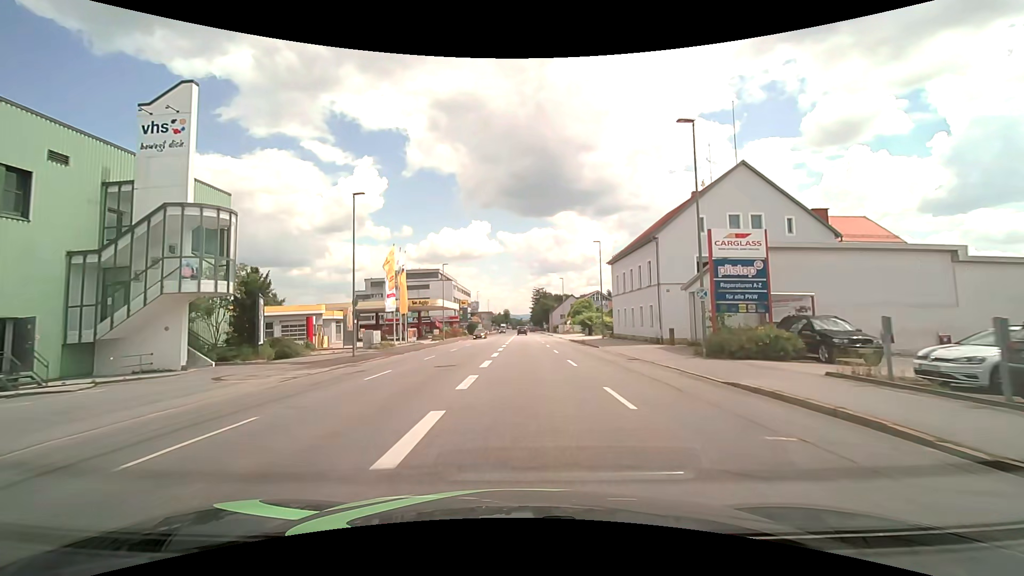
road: tertiary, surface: asphalt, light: Day
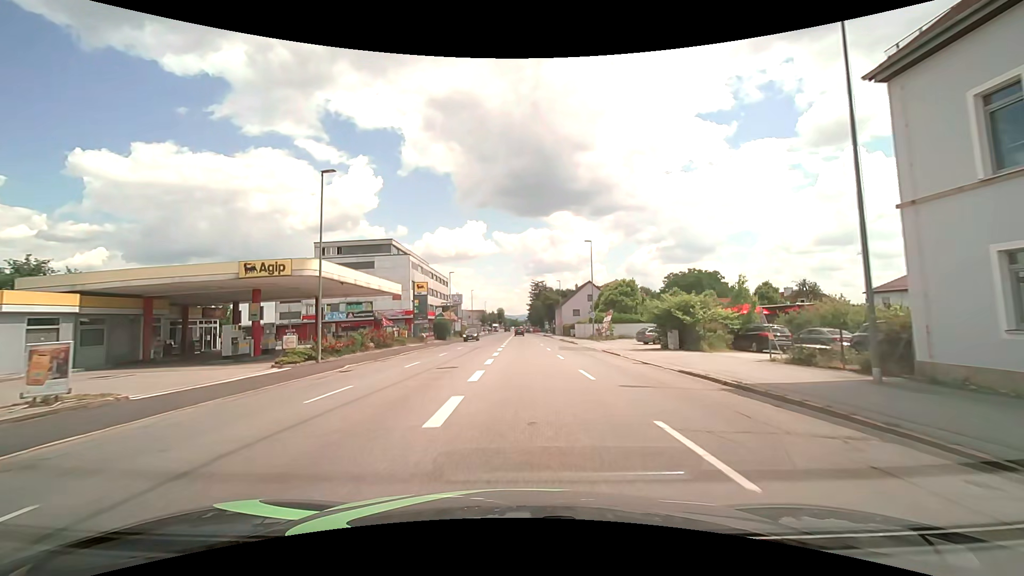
(+0.3, +40.2) m; +1°
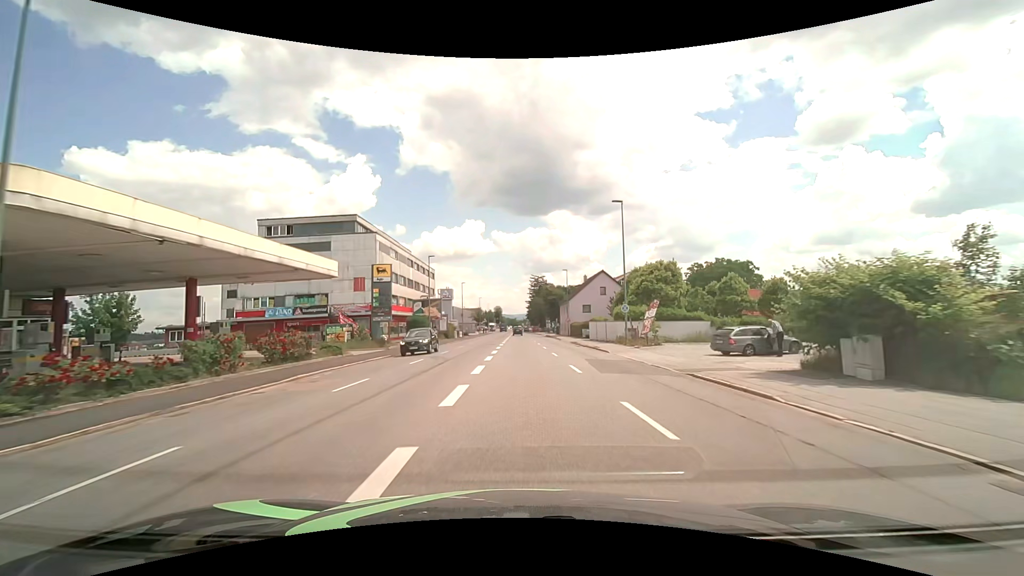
(+0.1, +16.2) m; 0°
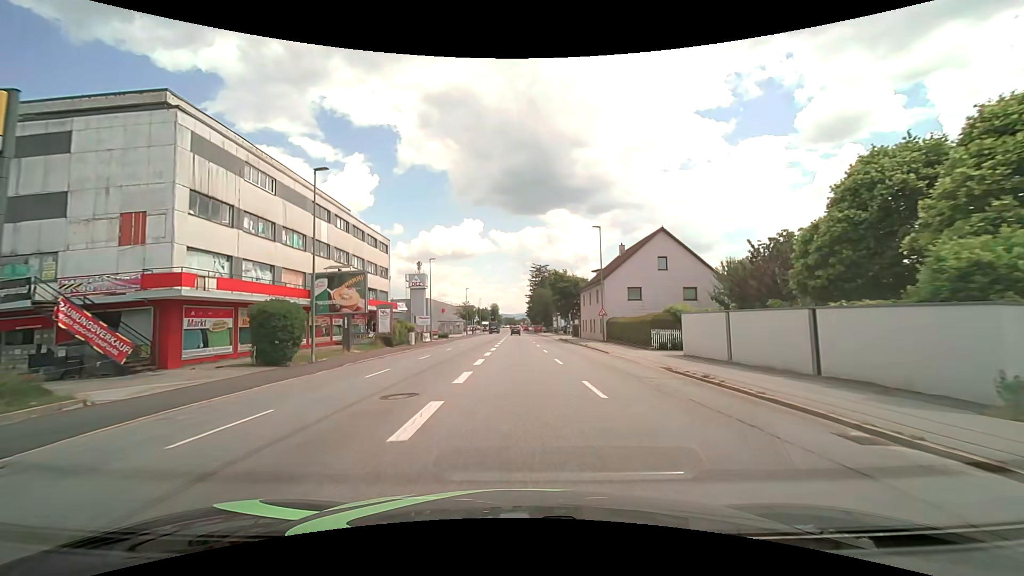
(+0.1, +32.6) m; 0°
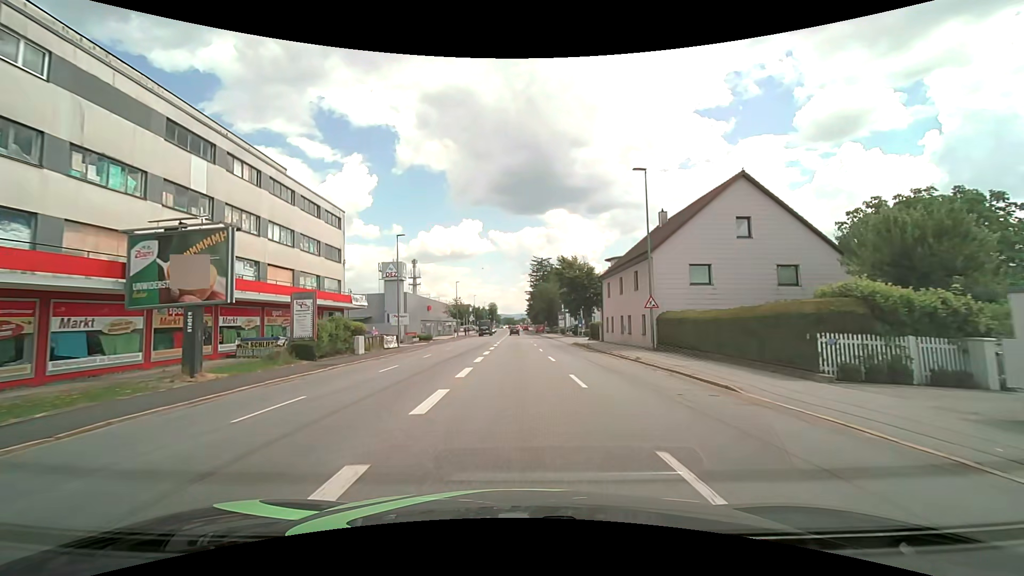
(0.0, +16.2) m; 0°
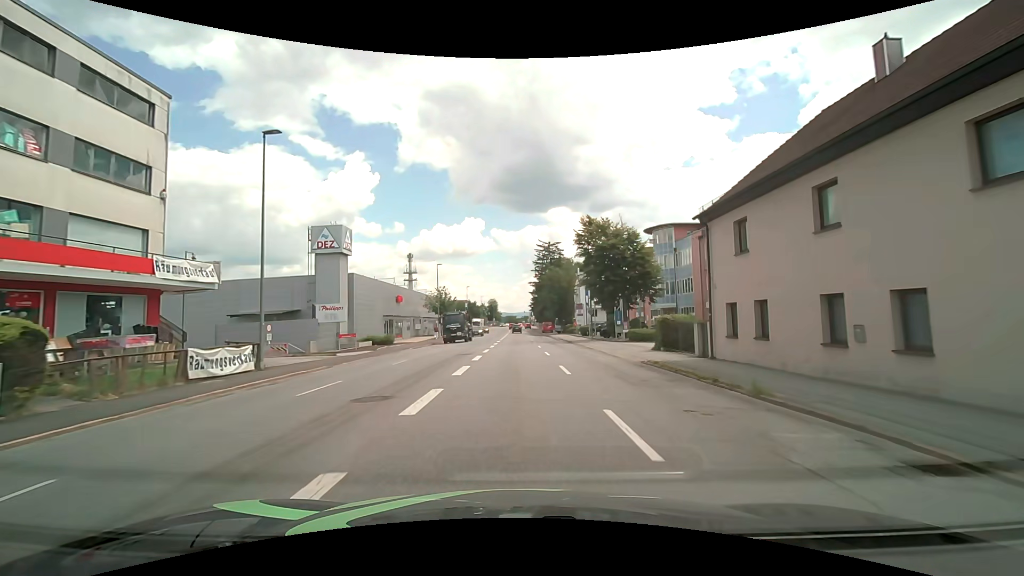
(0.0, +24.3) m; 0°
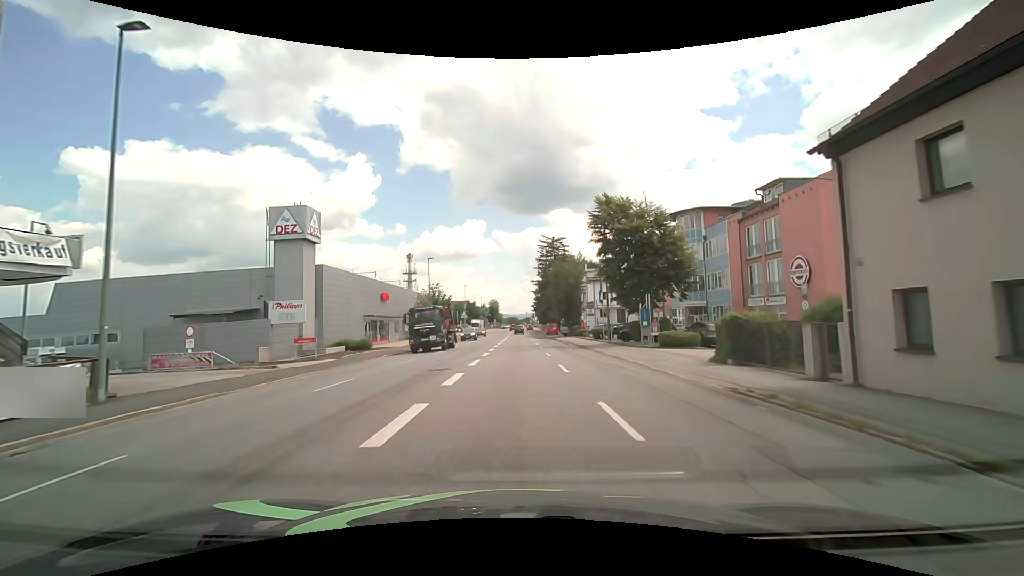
(0.0, +8.1) m; 0°
